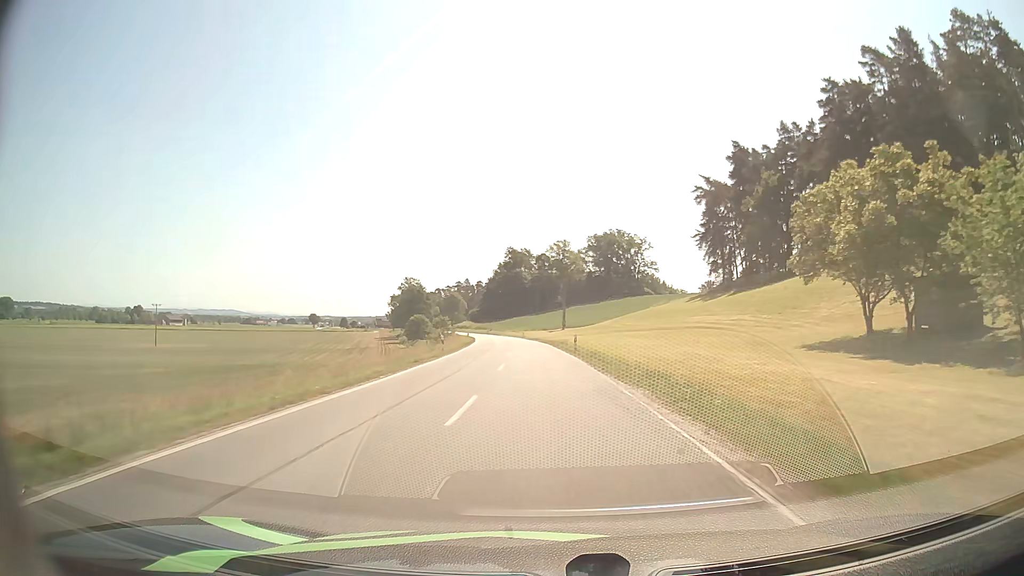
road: secondary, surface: asphalt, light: Day
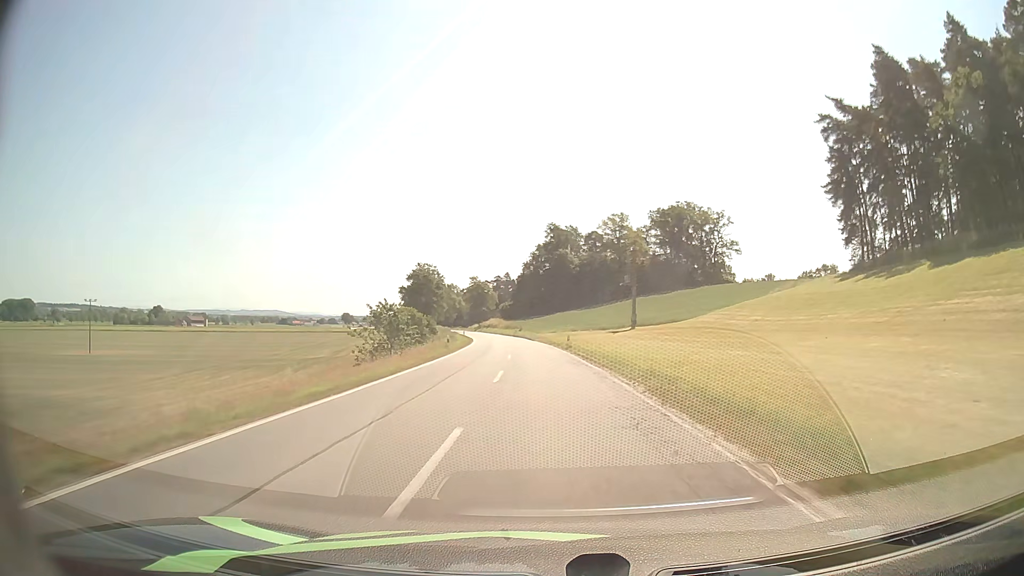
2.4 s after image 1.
(-1.6, +50.6) m; -4°
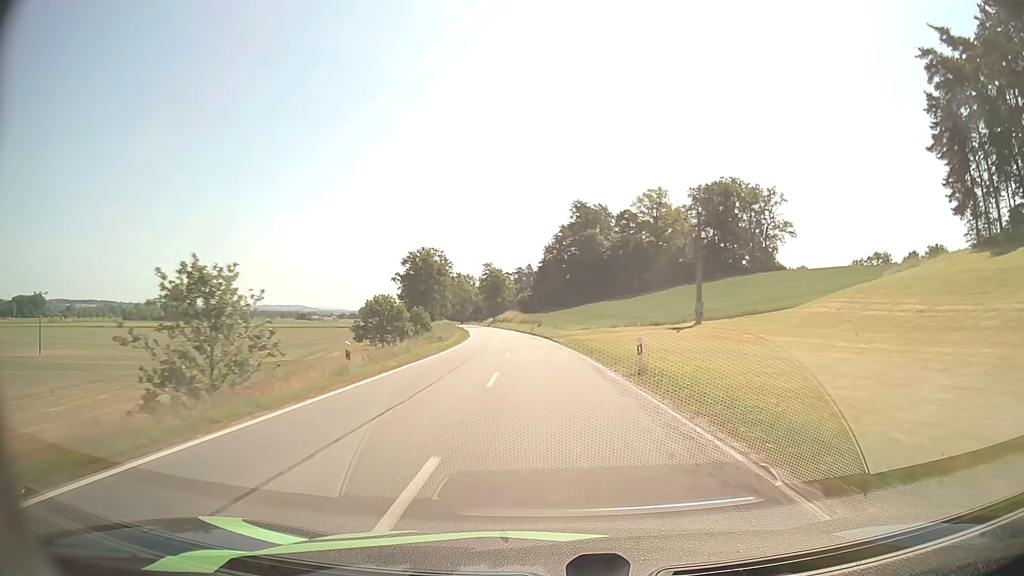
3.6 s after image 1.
(-0.5, +25.6) m; -2°
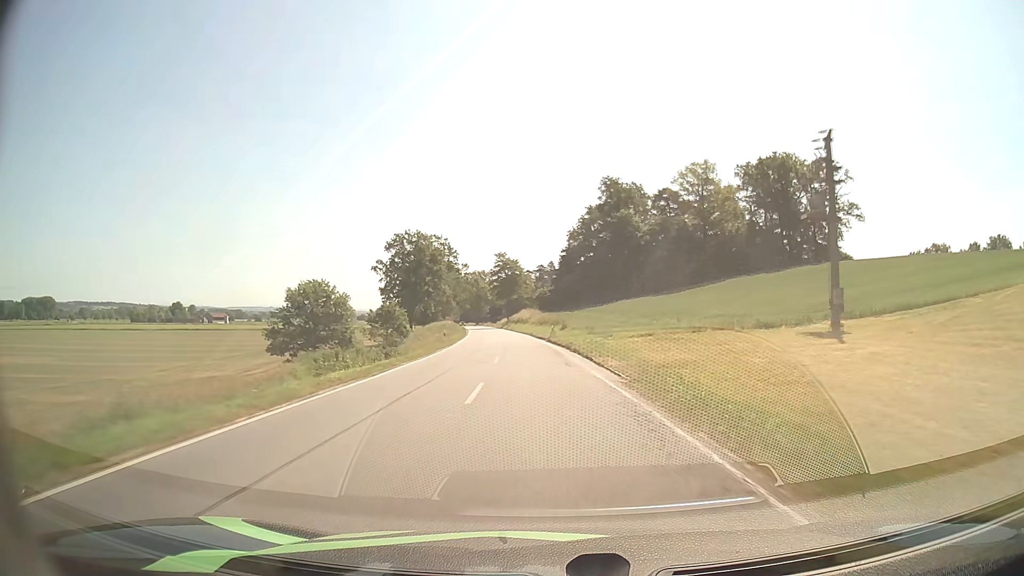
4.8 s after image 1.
(-0.3, +25.9) m; -2°
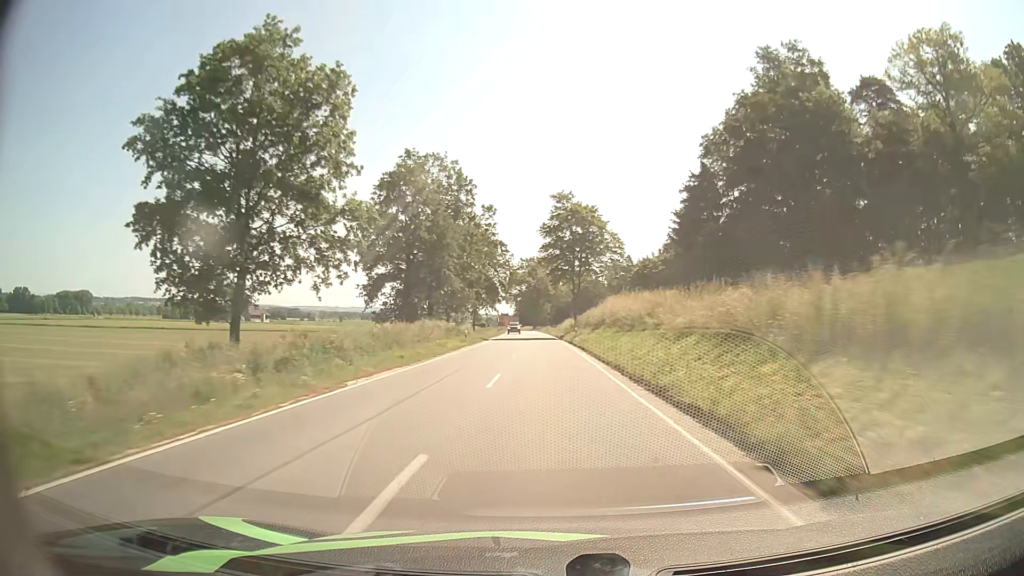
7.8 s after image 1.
(-3.5, +65.0) m; -6°
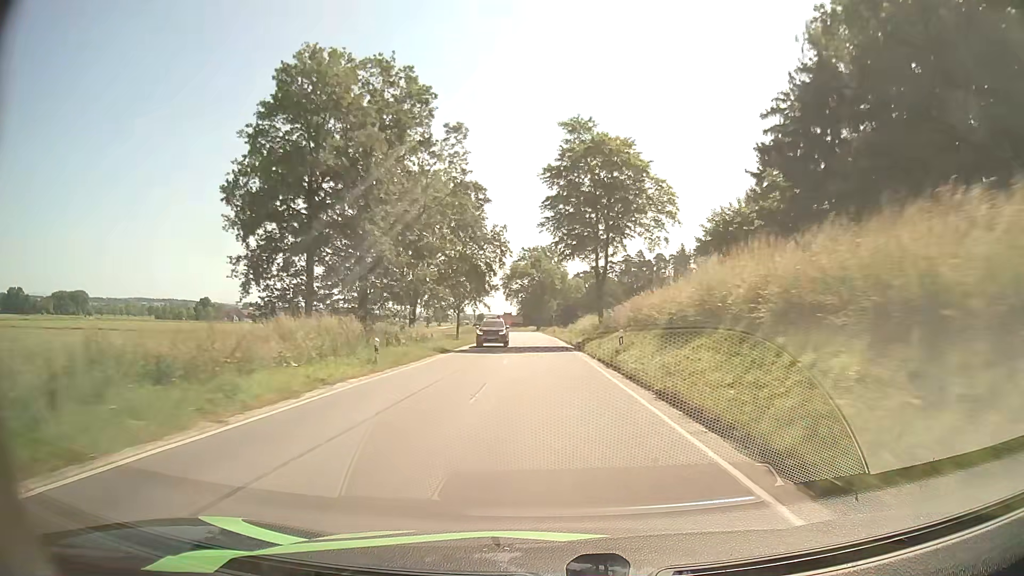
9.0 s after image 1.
(-0.1, +25.9) m; 0°
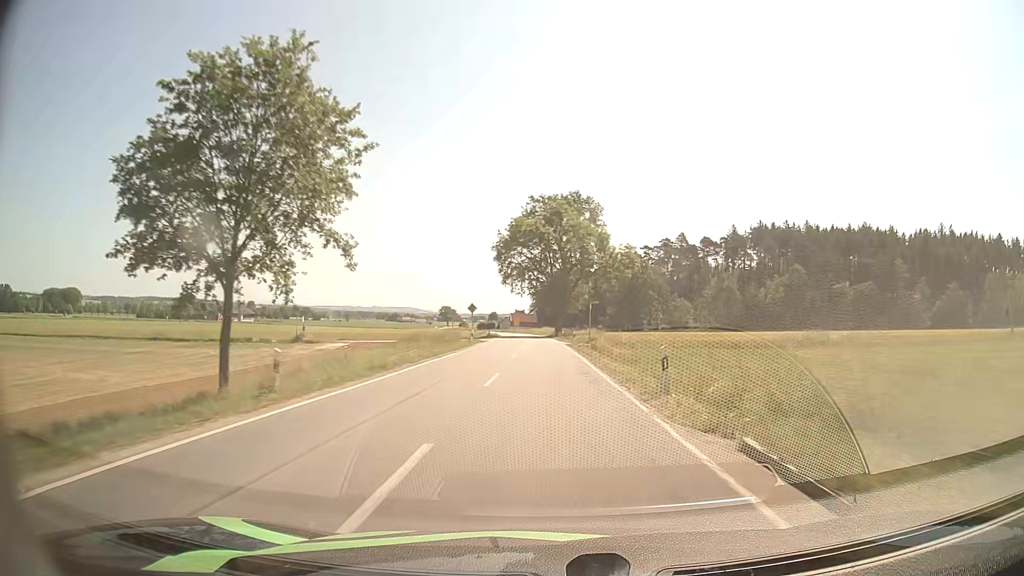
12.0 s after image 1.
(-1.0, +64.9) m; -1°
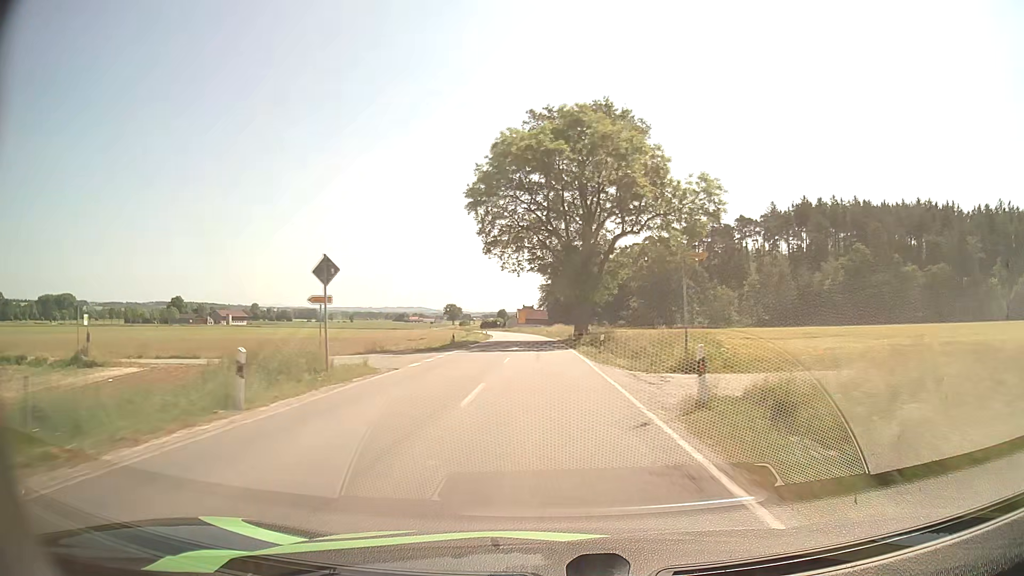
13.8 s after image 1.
(-0.3, +38.7) m; -1°
